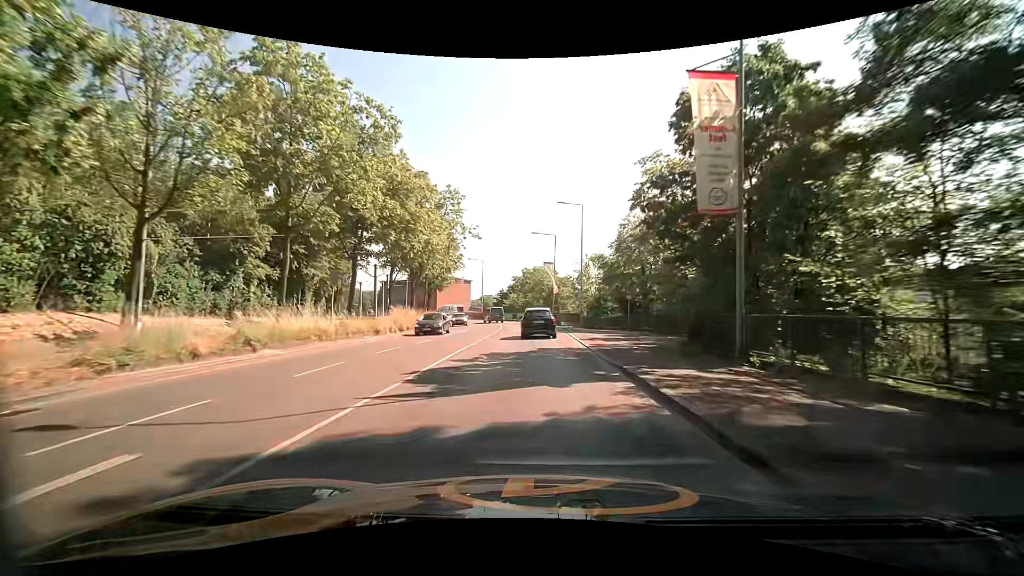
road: secondary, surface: asphalt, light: Day
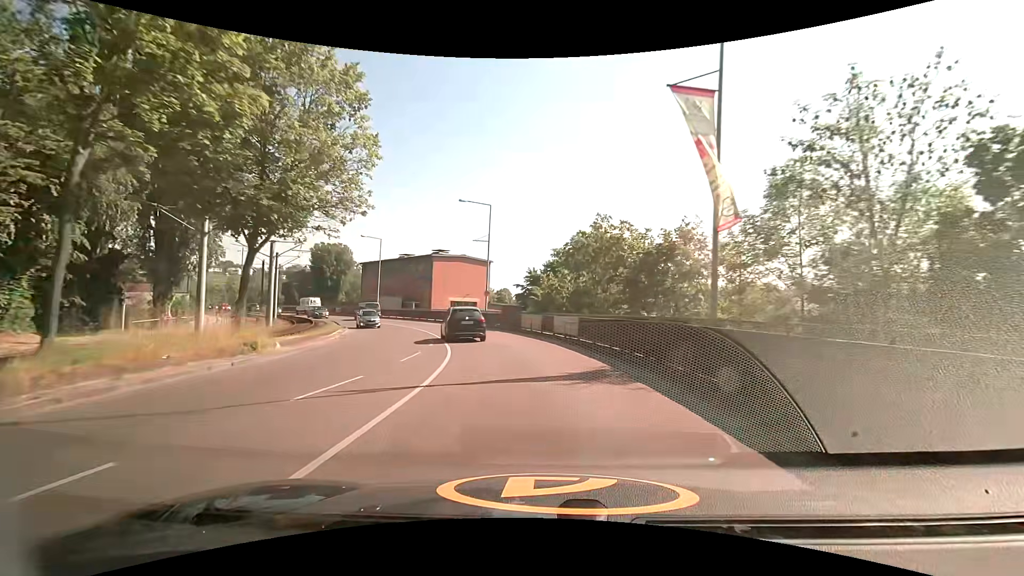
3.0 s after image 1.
(-1.3, +45.8) m; -6°
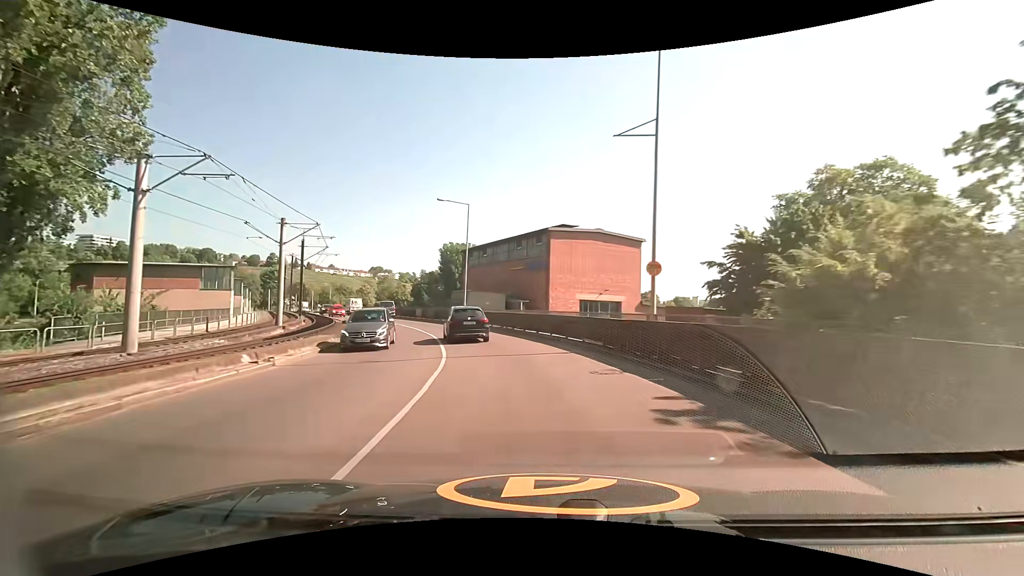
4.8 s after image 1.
(-3.0, +26.0) m; -15°
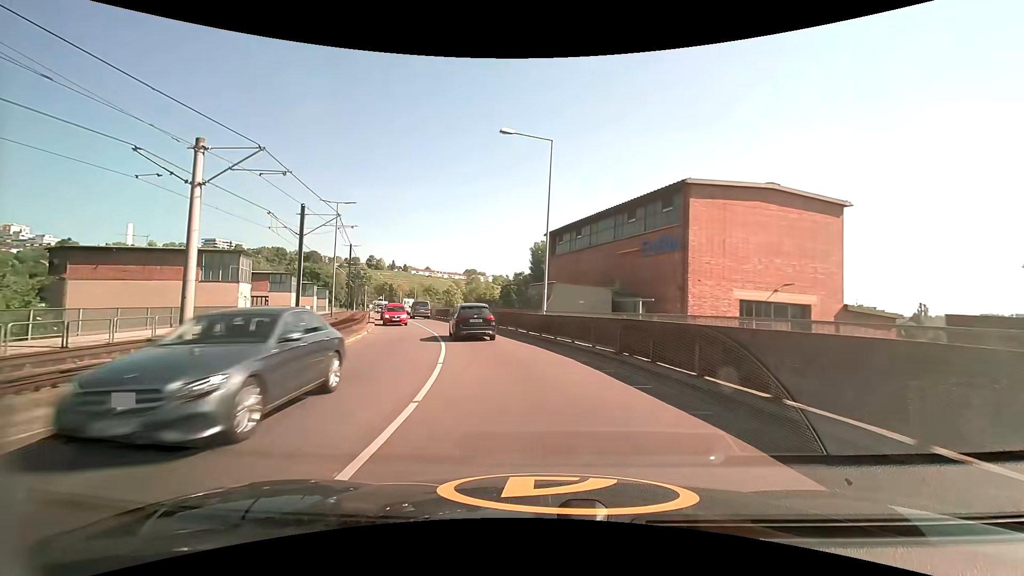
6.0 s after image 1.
(-1.6, +17.3) m; -10°
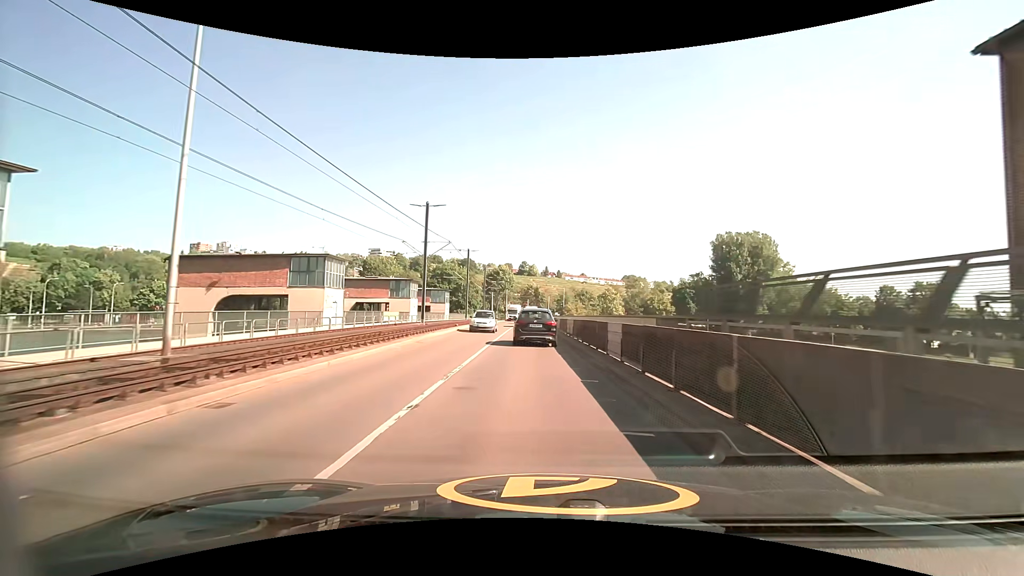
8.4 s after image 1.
(-6.2, +33.7) m; -19°
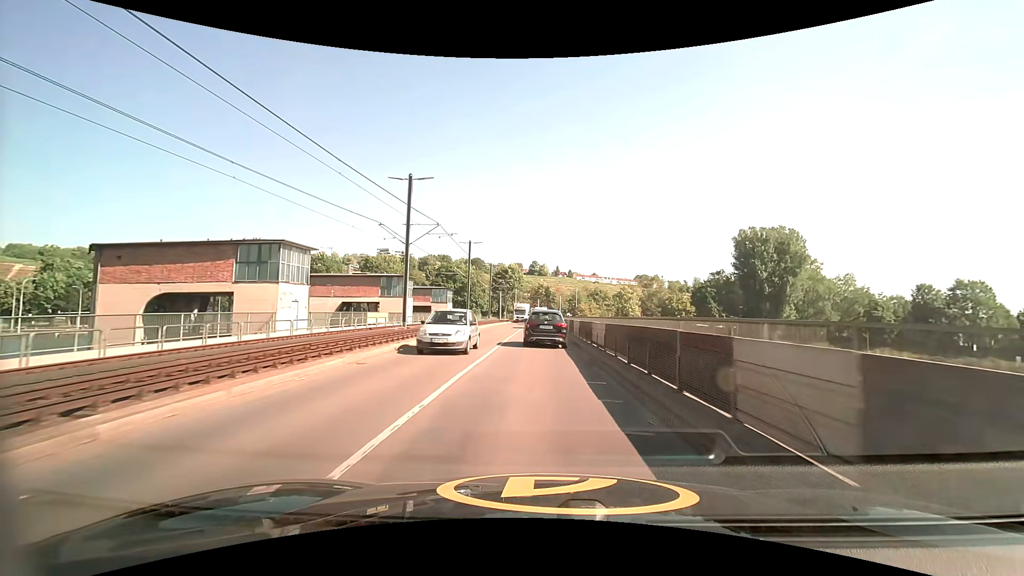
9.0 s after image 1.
(-0.1, +8.3) m; -1°
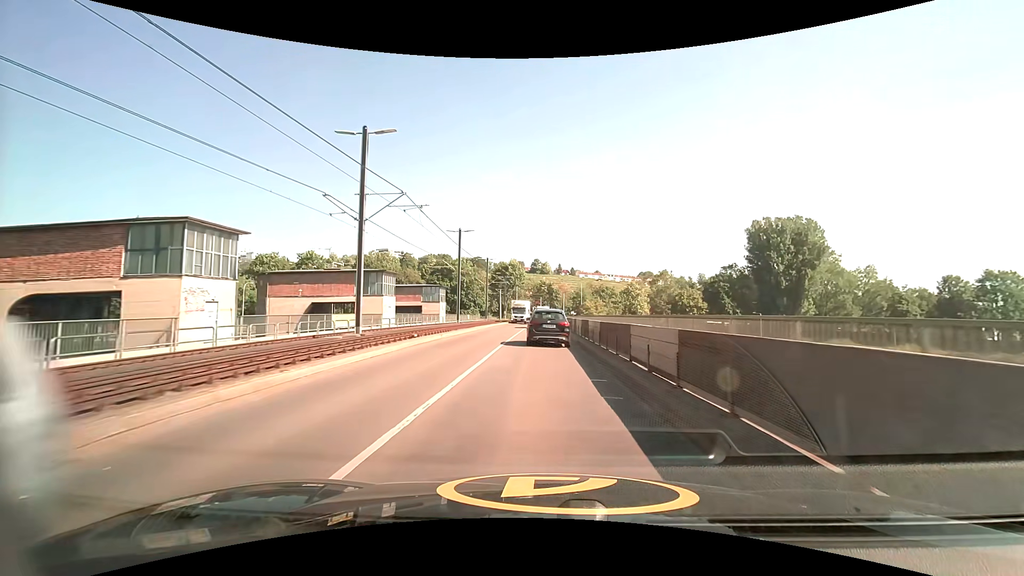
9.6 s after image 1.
(0.0, +8.3) m; 0°
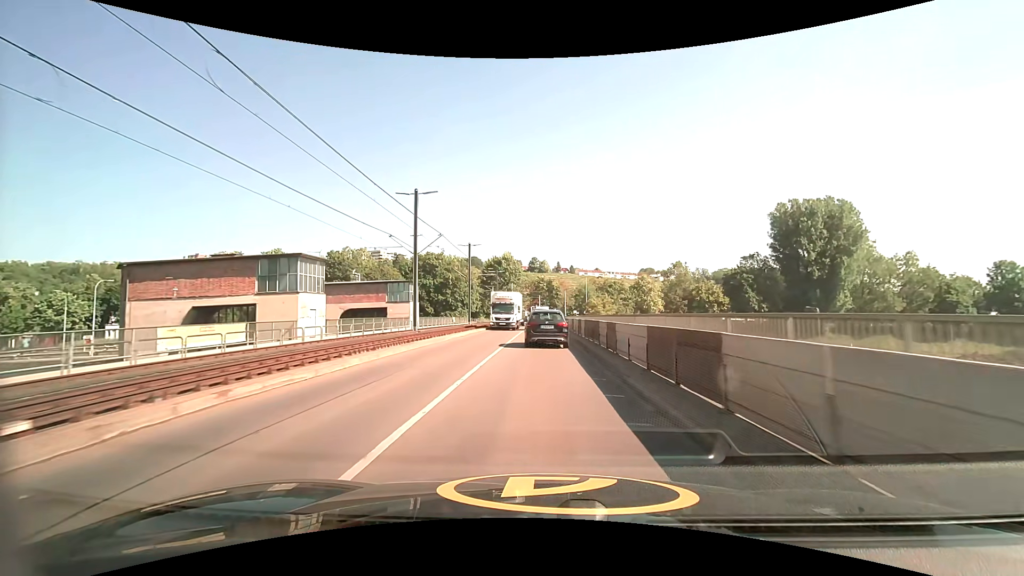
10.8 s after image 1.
(0.0, +16.9) m; 0°
(0, +10) (0, +20) (0, +30) (0, +40) (0, +50) (0, +60) (0, +70) (0, +80) (0, +90) (+2, +100) m
